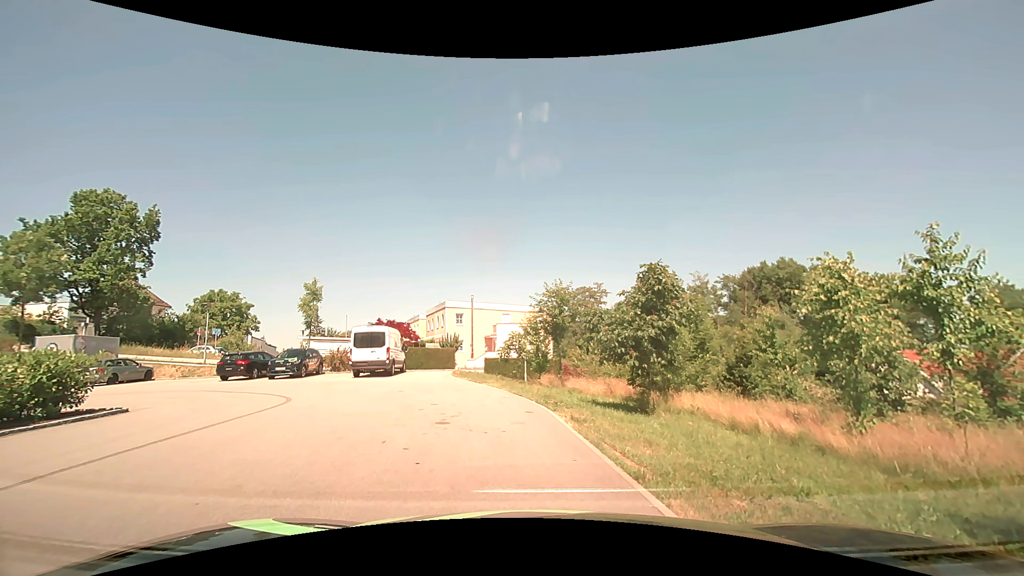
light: Day
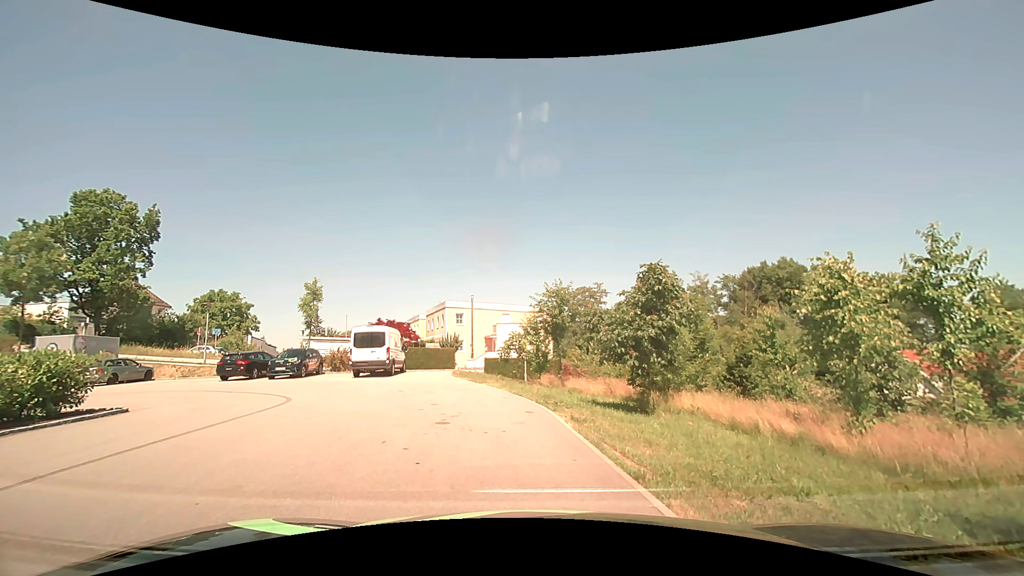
(0.0, 0.0) m; 0°
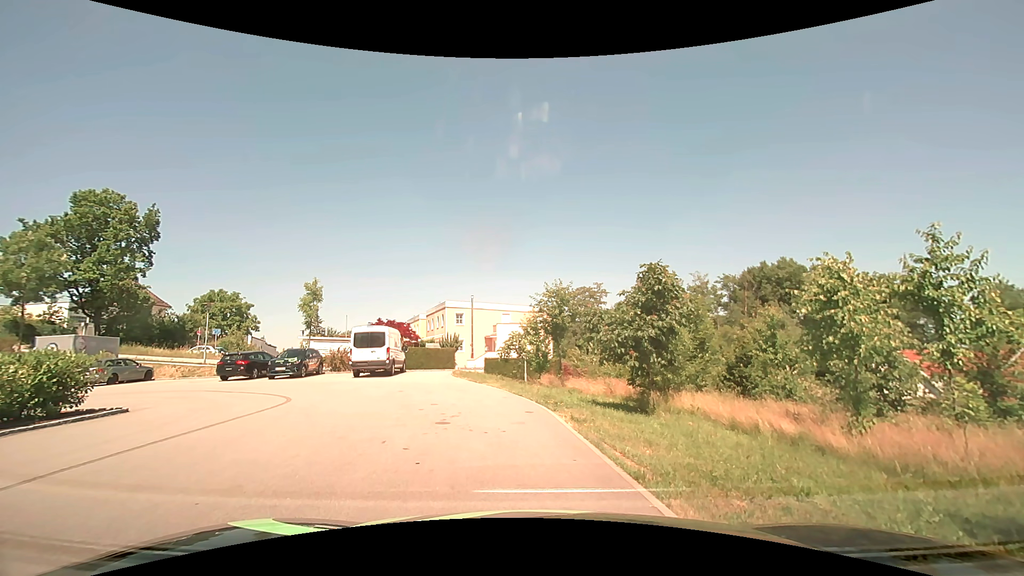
(0.0, 0.0) m; 0°
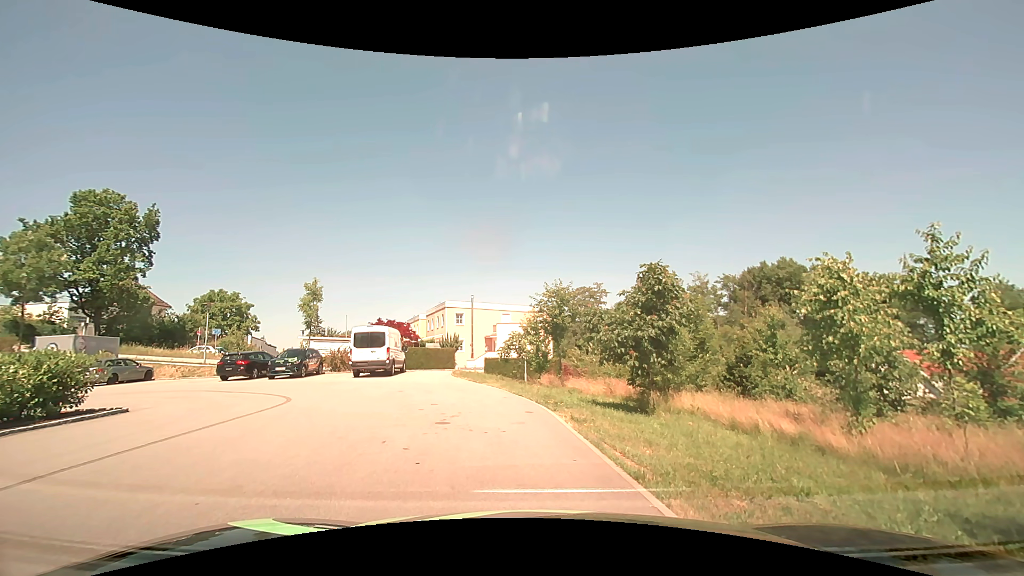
(0.0, 0.0) m; 0°
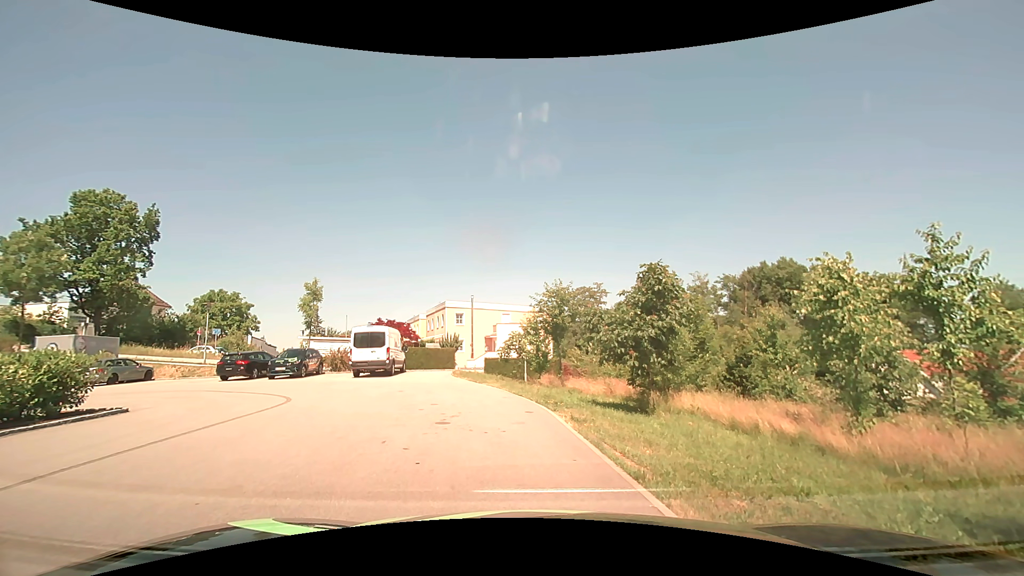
(0.0, 0.0) m; 0°
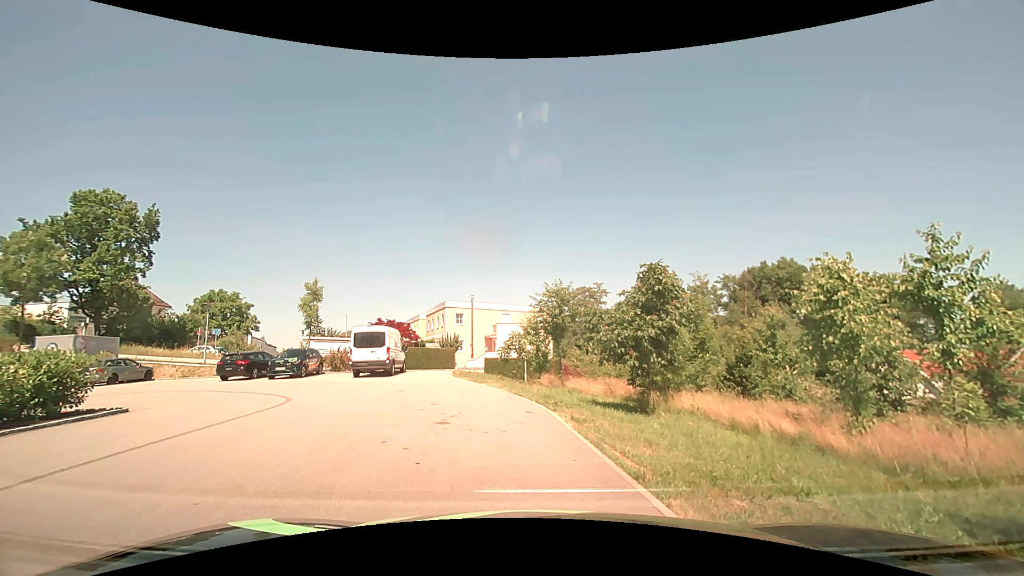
(0.0, 0.0) m; 0°
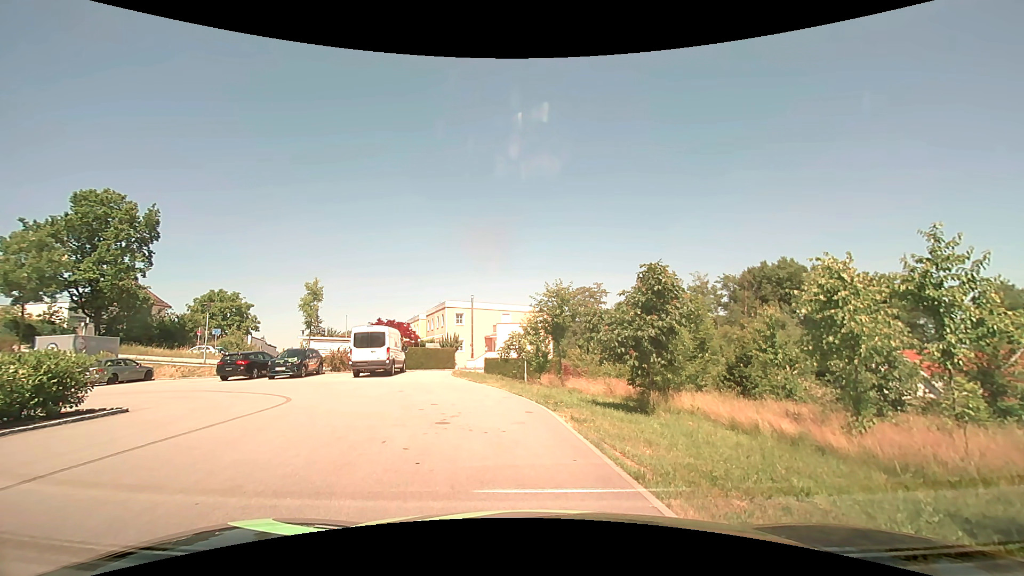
(0.0, 0.0) m; 0°
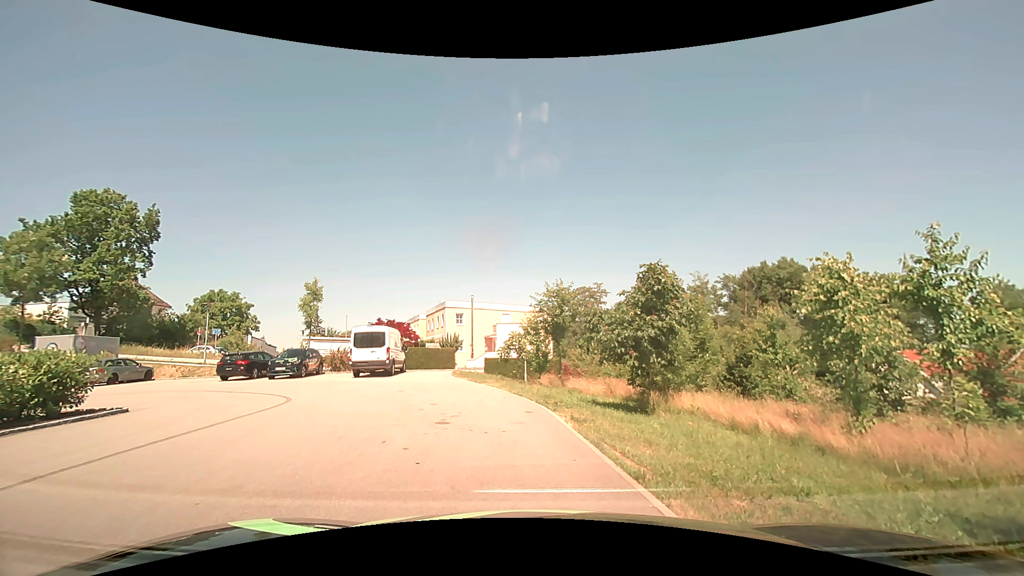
(0.0, 0.0) m; 0°
